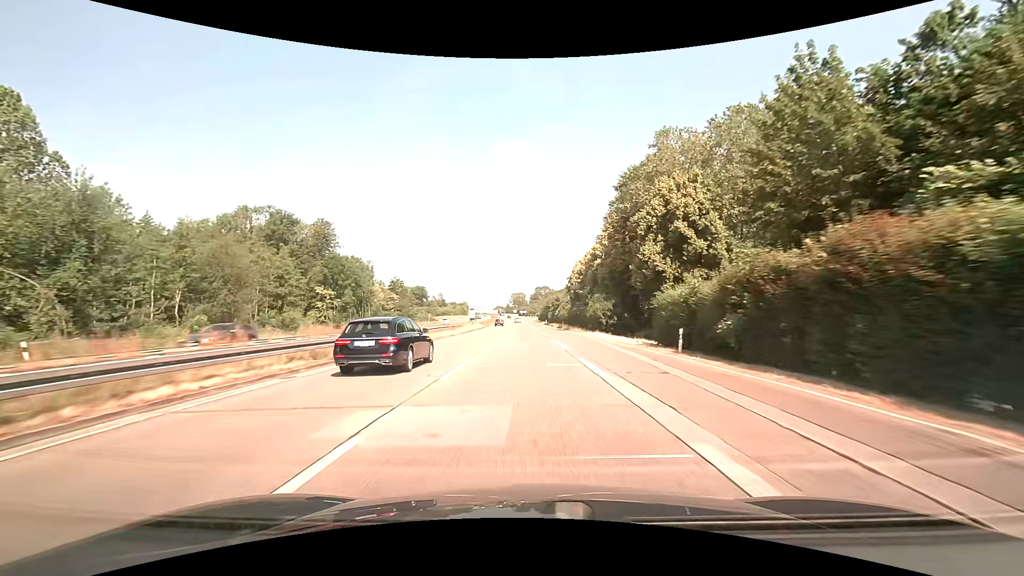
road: trunk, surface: asphalt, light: Day
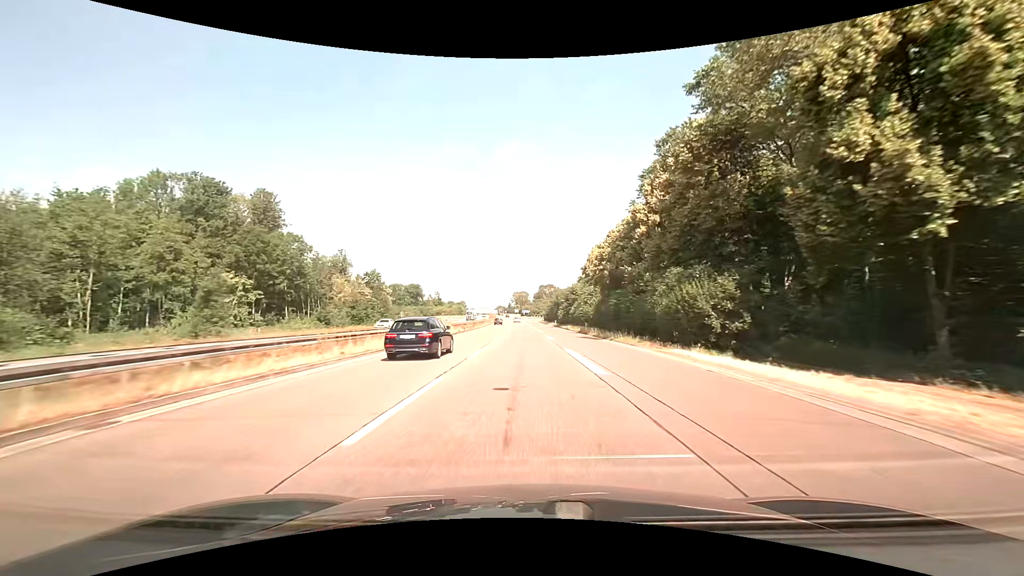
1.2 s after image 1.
(-0.1, +30.8) m; 0°
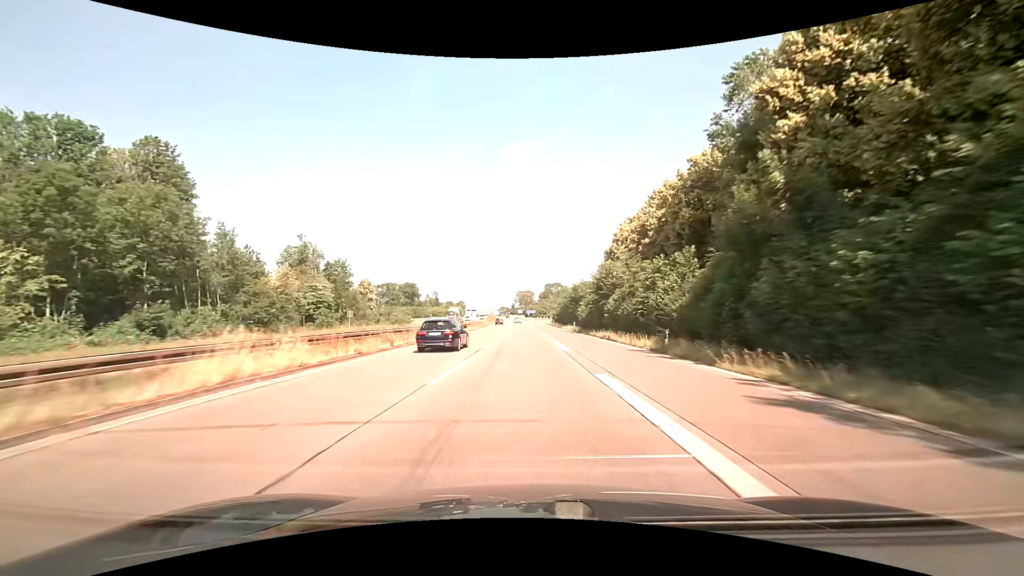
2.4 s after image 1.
(-0.2, +30.7) m; 0°
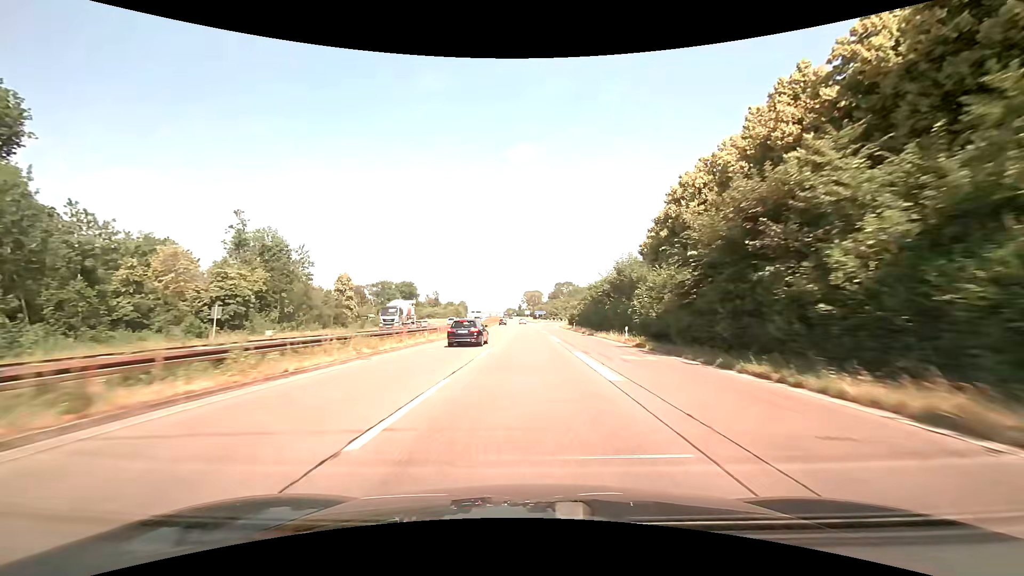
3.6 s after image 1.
(-0.4, +30.6) m; -1°
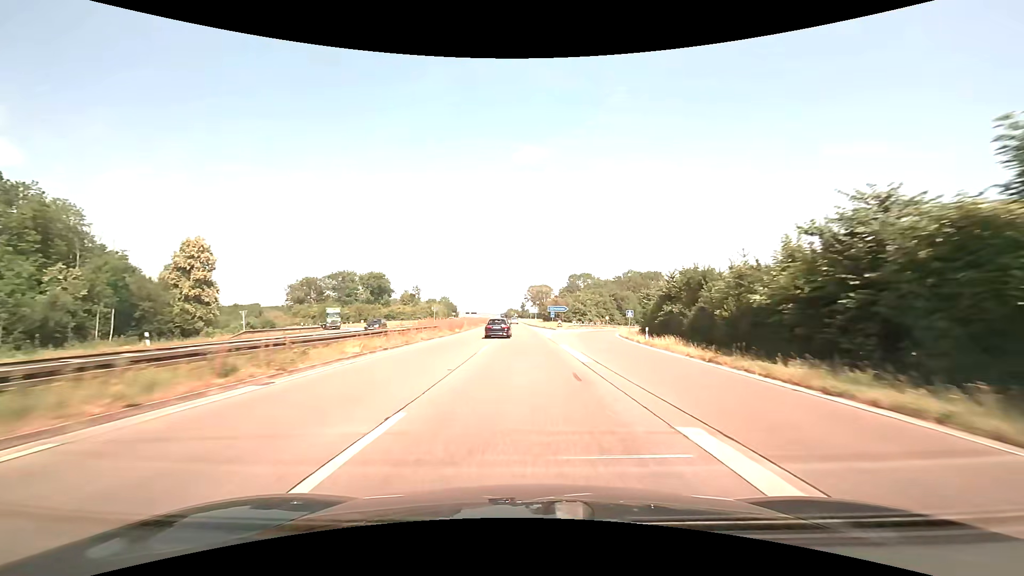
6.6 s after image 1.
(-0.1, +75.7) m; -1°
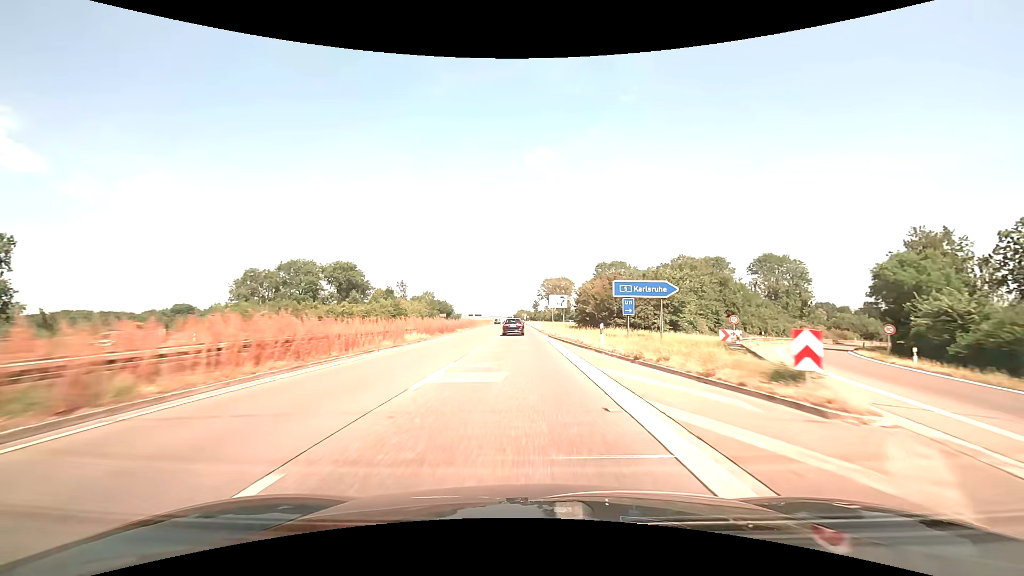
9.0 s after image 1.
(-0.2, +59.1) m; -1°
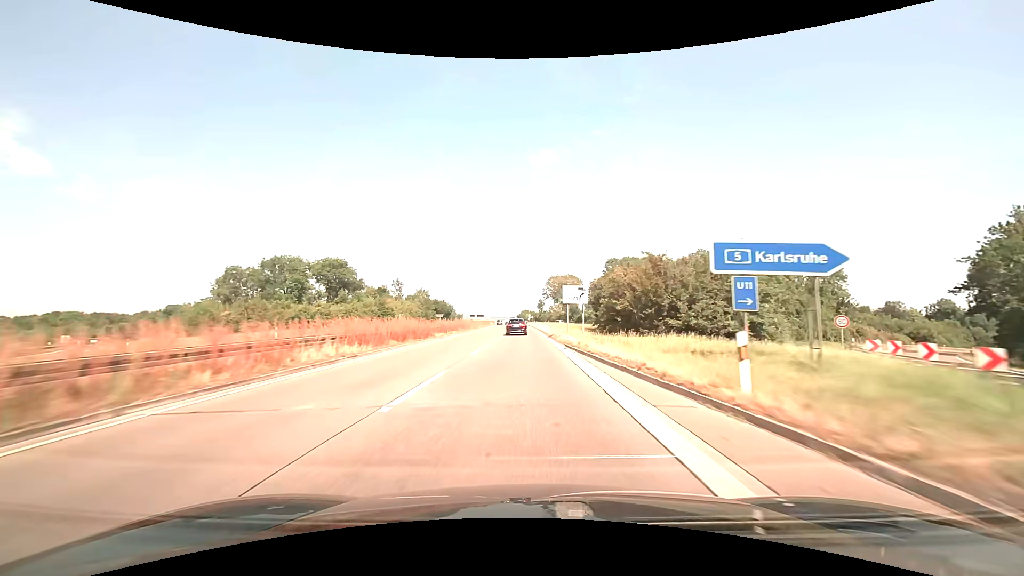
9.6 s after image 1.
(0.0, +14.5) m; 0°
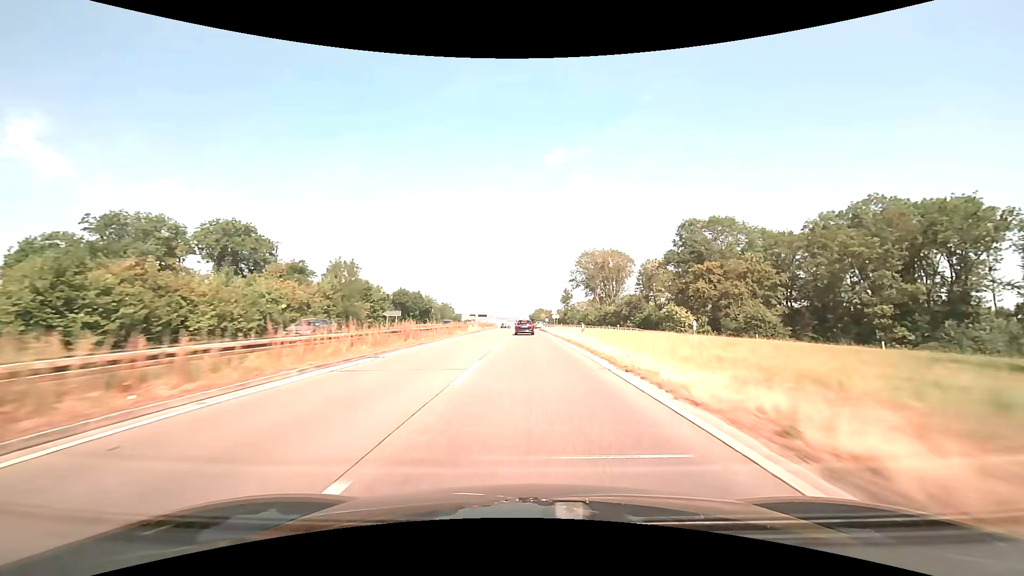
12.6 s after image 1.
(-1.3, +69.8) m; -1°
(0, +10) (0, +20) (0, +30) (0, +40) (0, +50) (0, +60) (0, +70) (-1, +80) (-1, +90) (-1, +100) m
